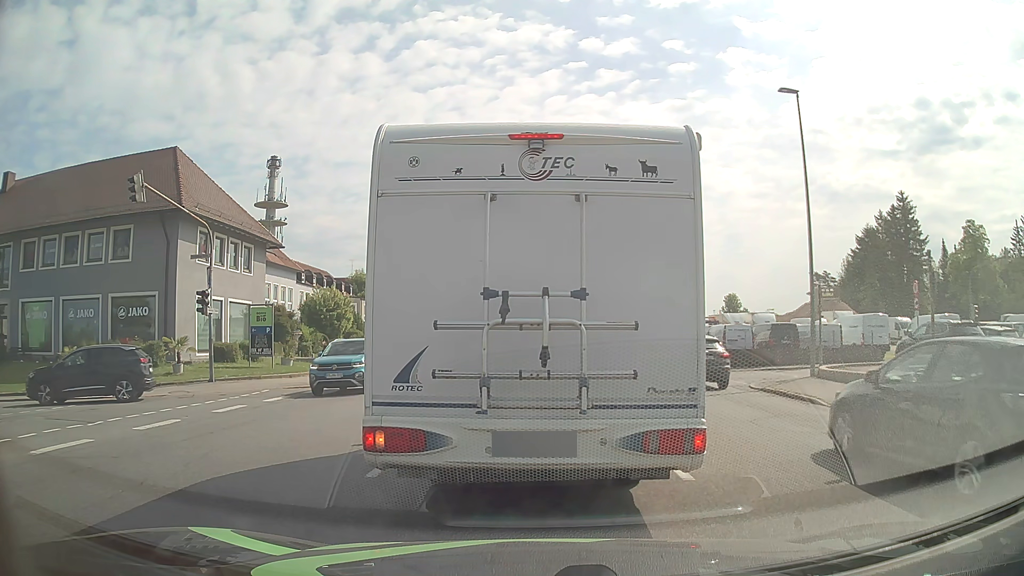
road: tertiary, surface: asphalt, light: Day
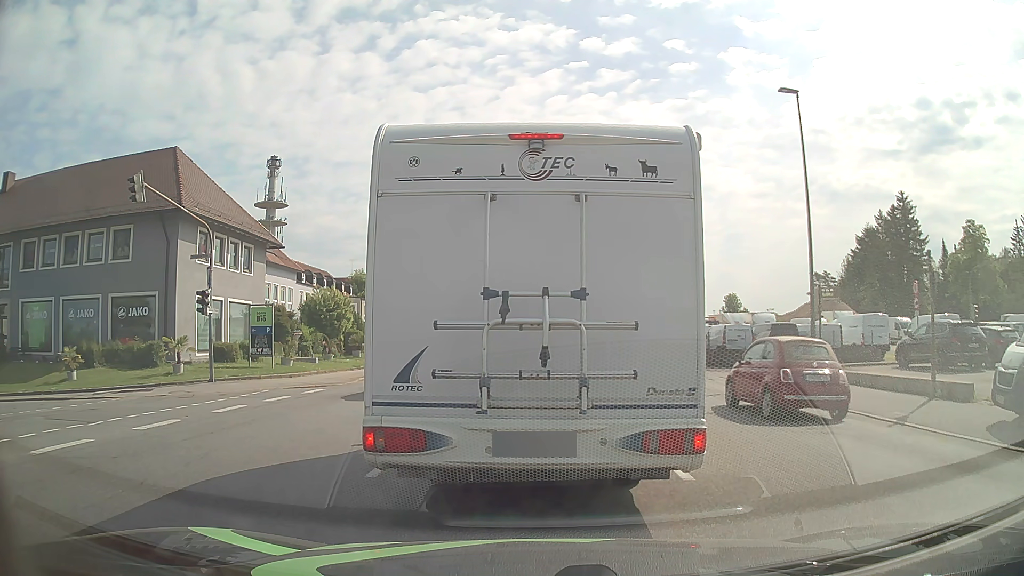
(0.0, 0.0) m; 0°
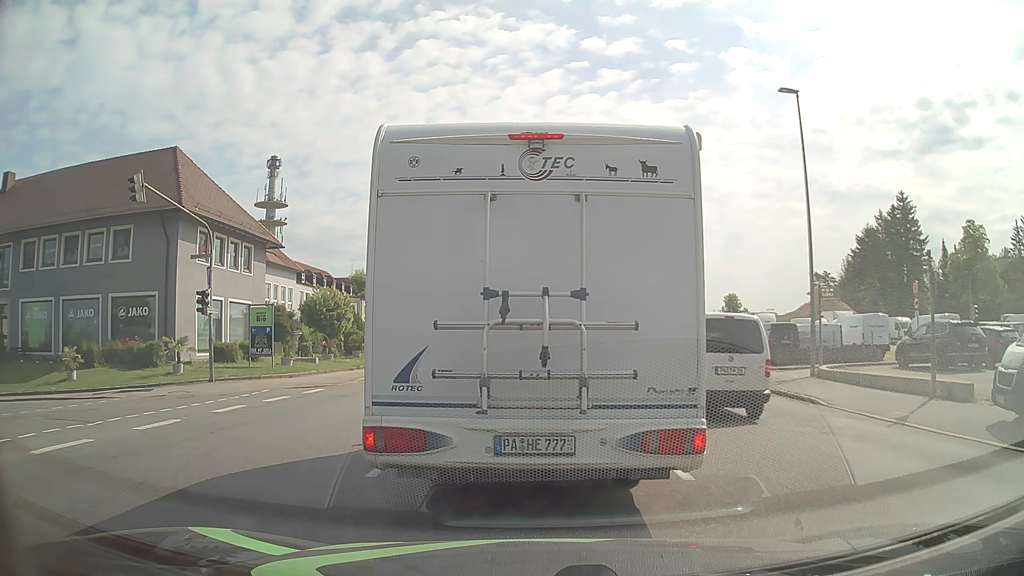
(0.0, 0.0) m; 0°
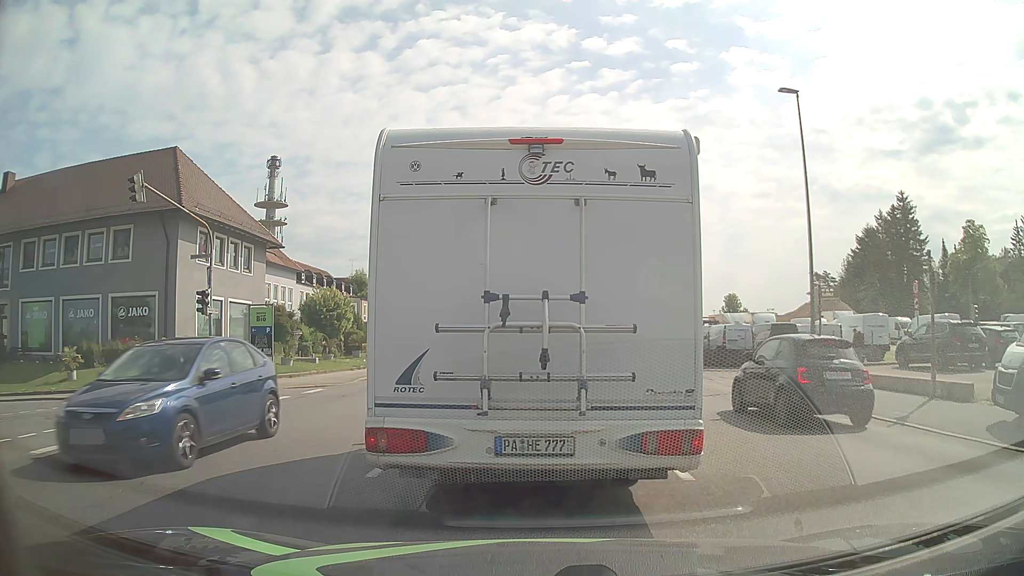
(0.0, 0.0) m; 0°
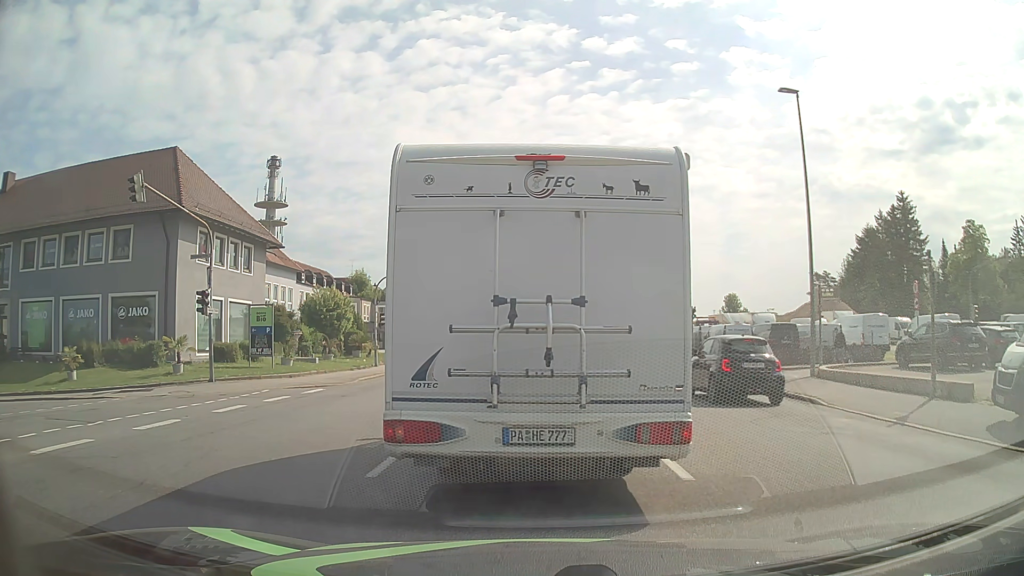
(0.0, 0.0) m; 0°
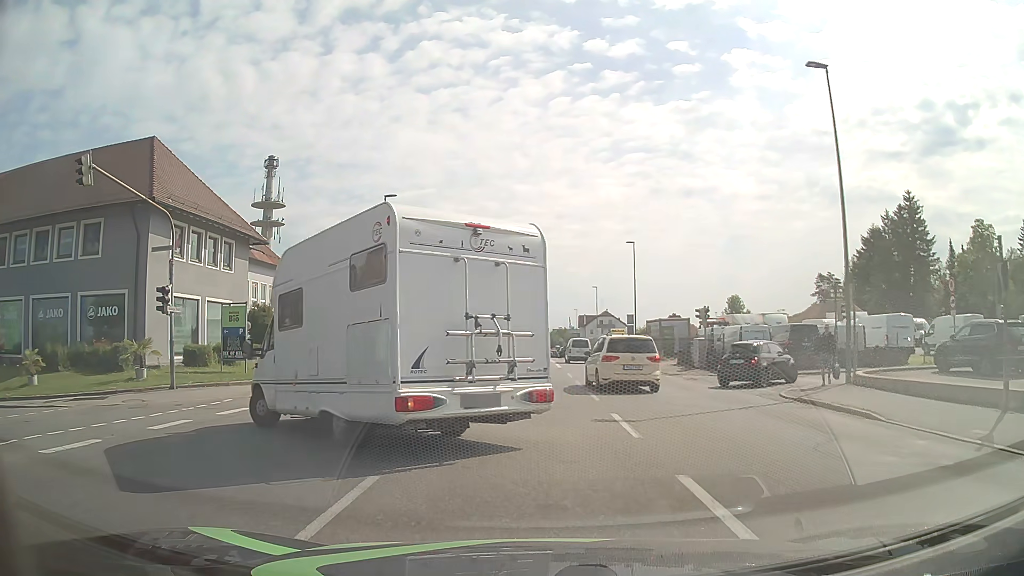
(0.0, +3.0) m; 0°
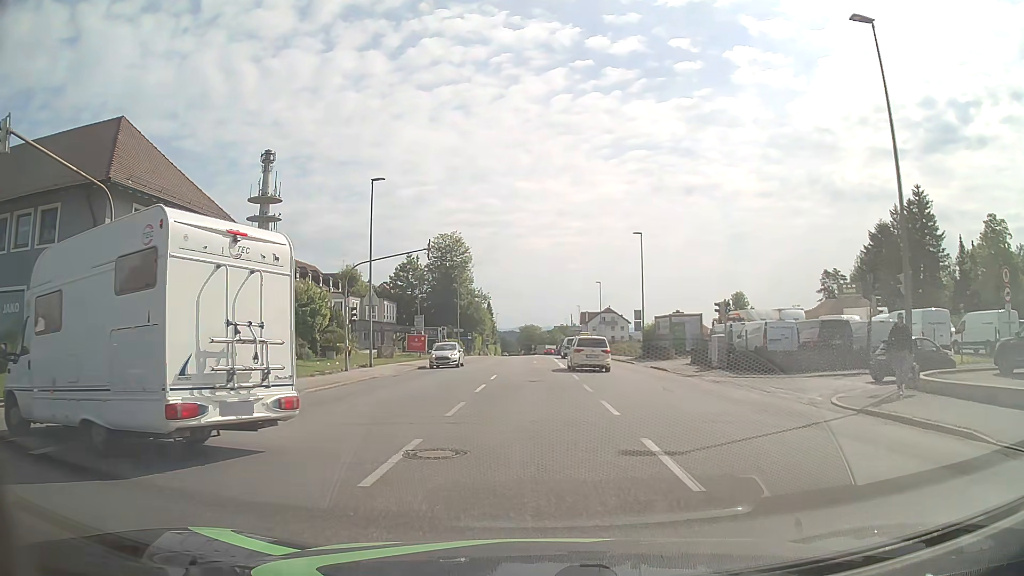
(0.0, +3.6) m; 0°
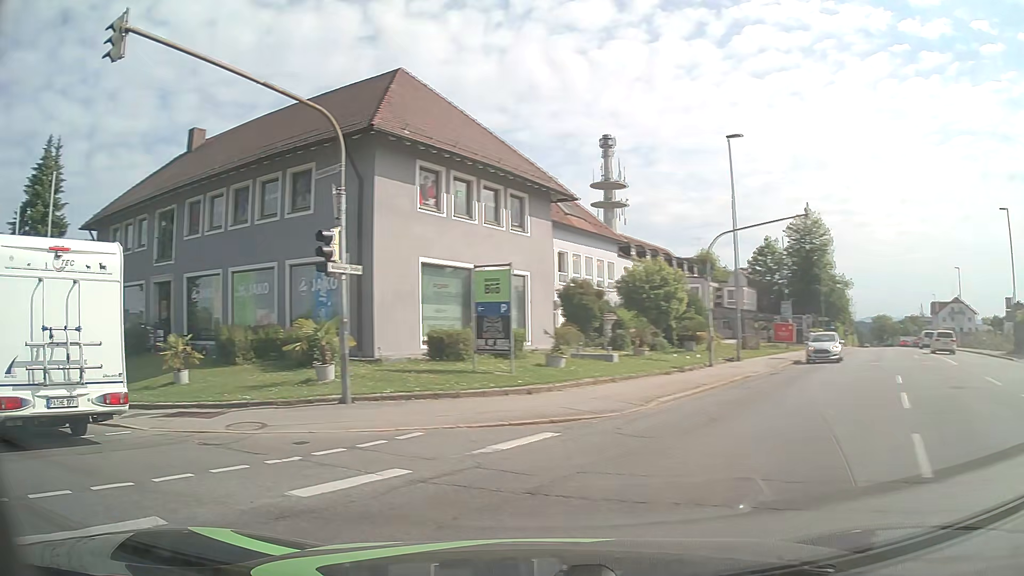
(-1.2, +6.3) m; -30°
